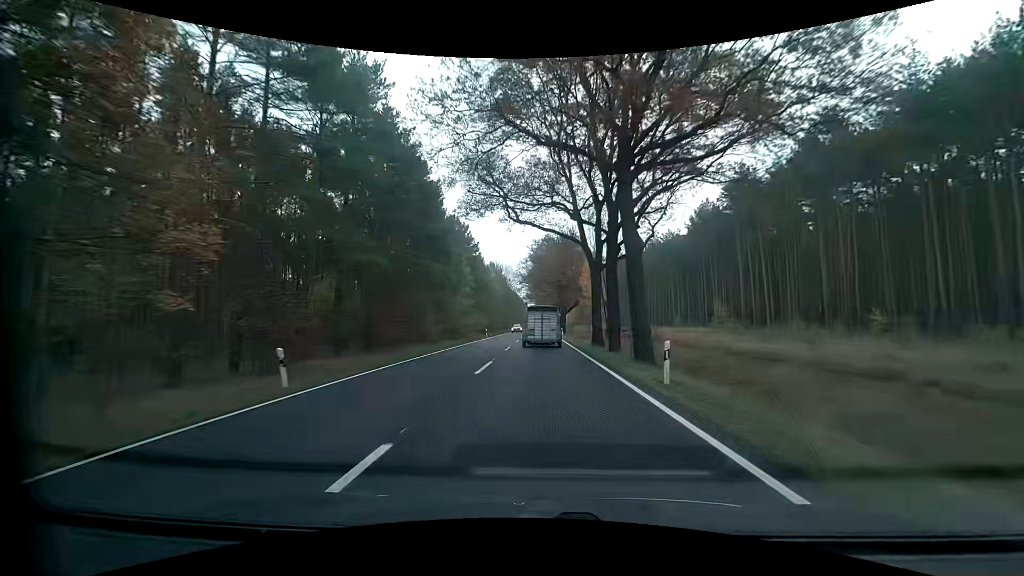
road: primary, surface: asphalt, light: Day
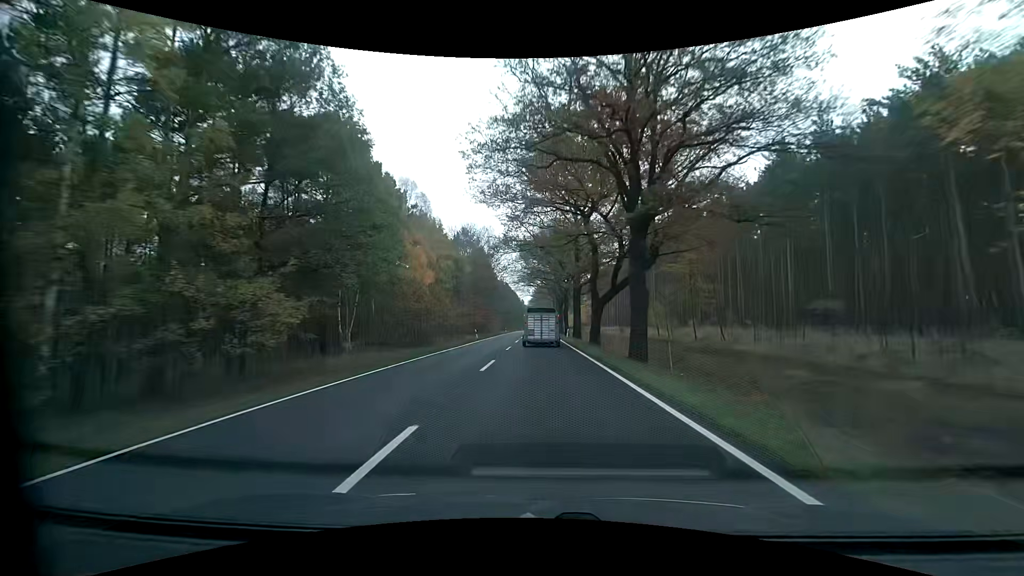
(-0.2, +58.7) m; 0°
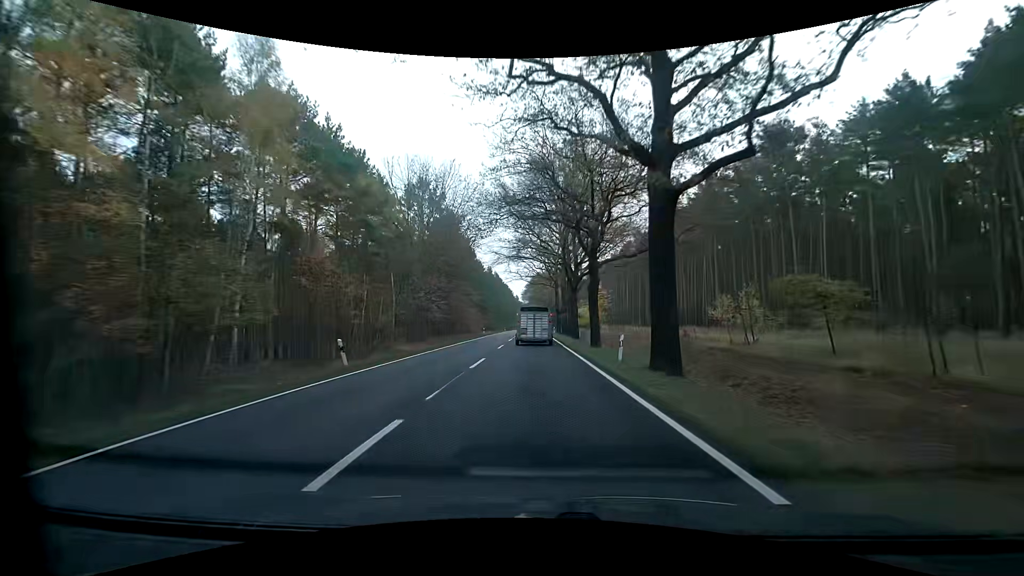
(+0.2, +35.9) m; +1°
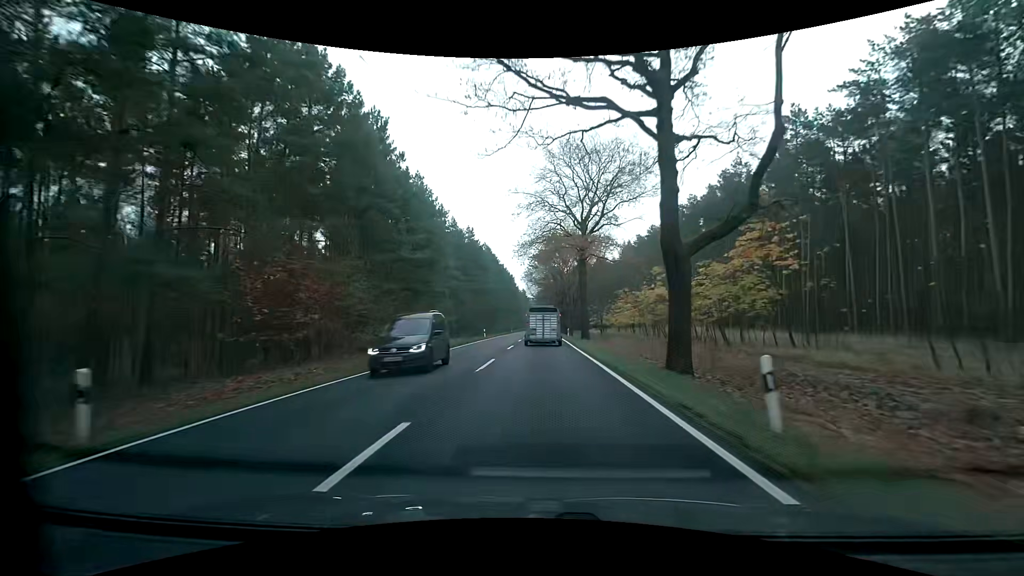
(-0.6, +60.6) m; -1°
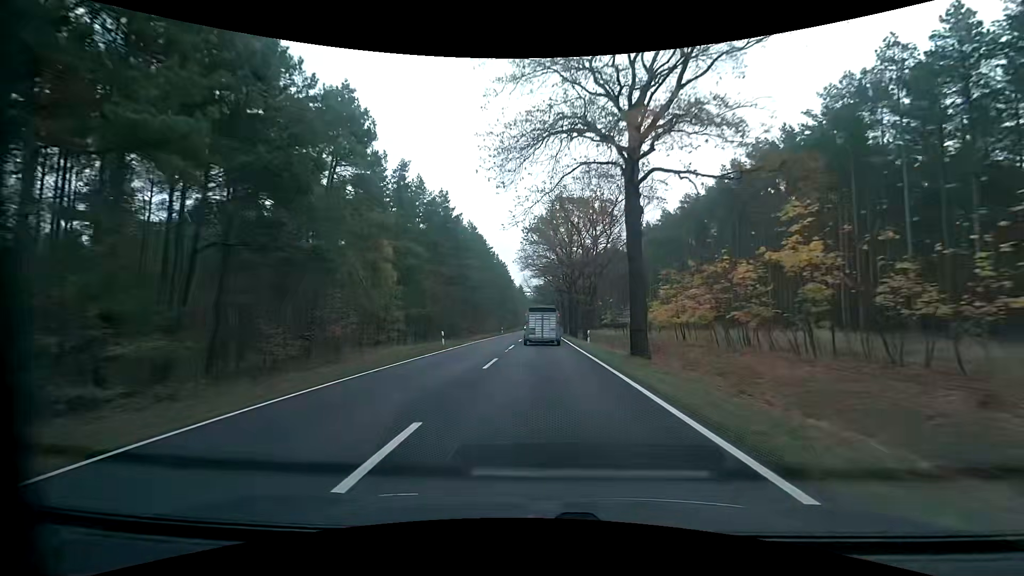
(0.0, +24.2) m; 0°
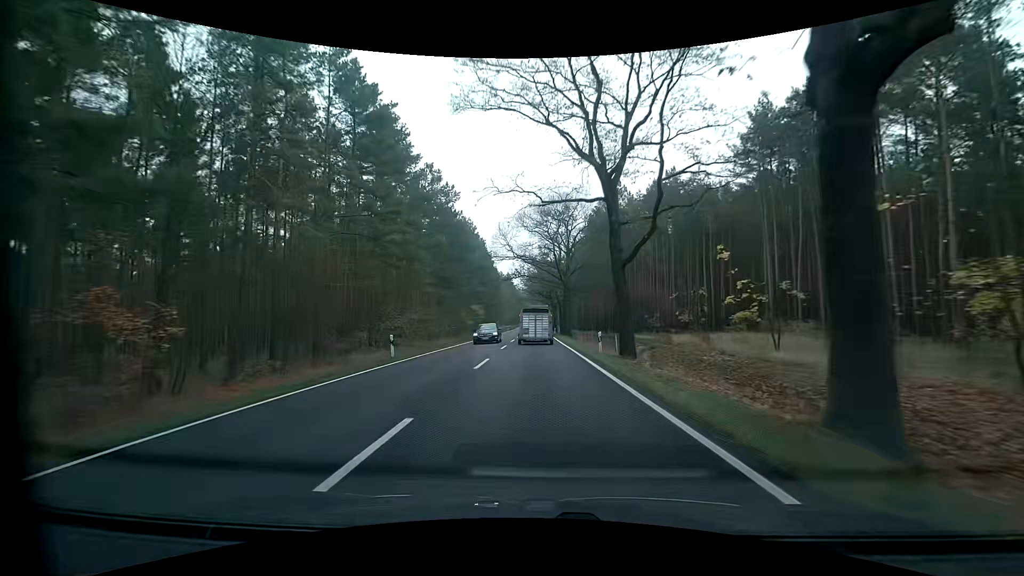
(+0.3, +59.9) m; +1°
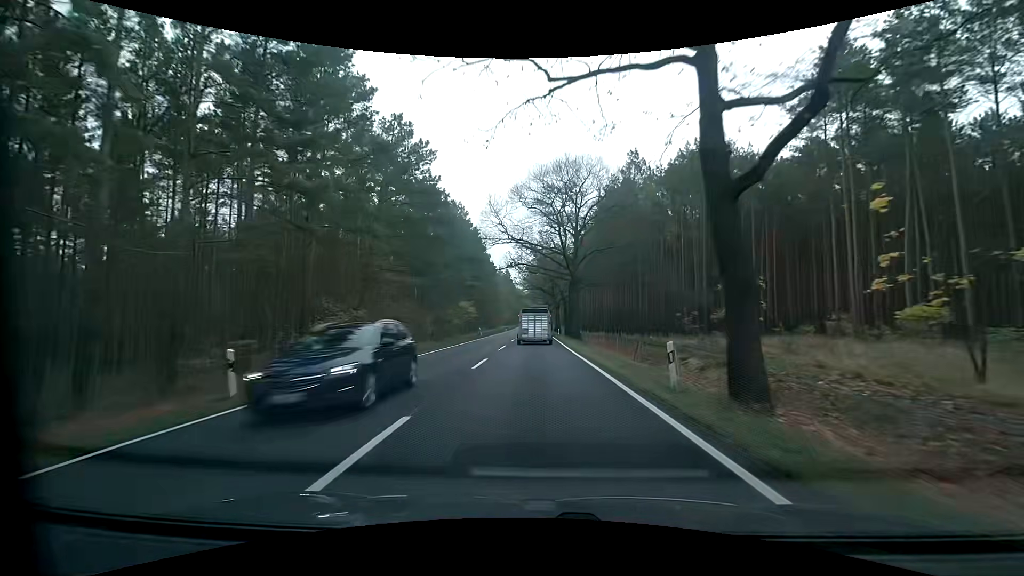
(-0.1, +12.0) m; 0°
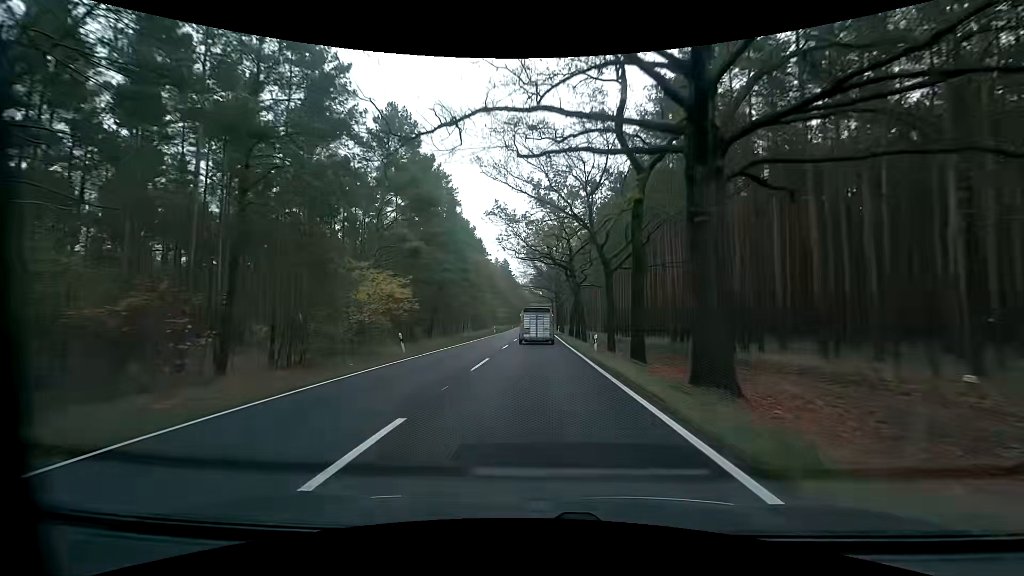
(0.0, +36.3) m; 0°
(0, +10) (0, +20) (0, +30) (0, +40) (0, +50) (0, +60) (0, +70) (0, +80) (0, +90) (0, +100) m
